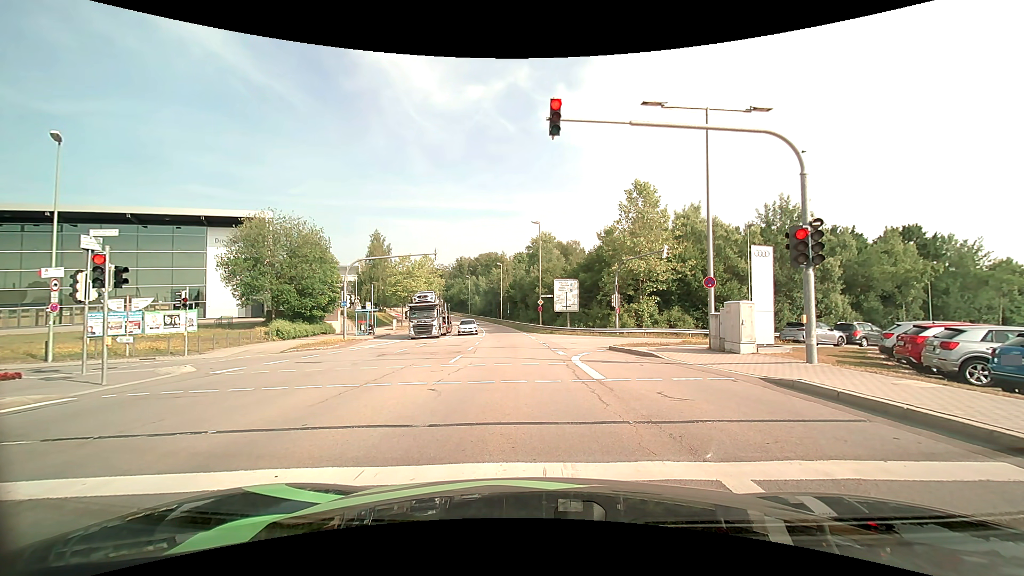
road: secondary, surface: asphalt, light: Day
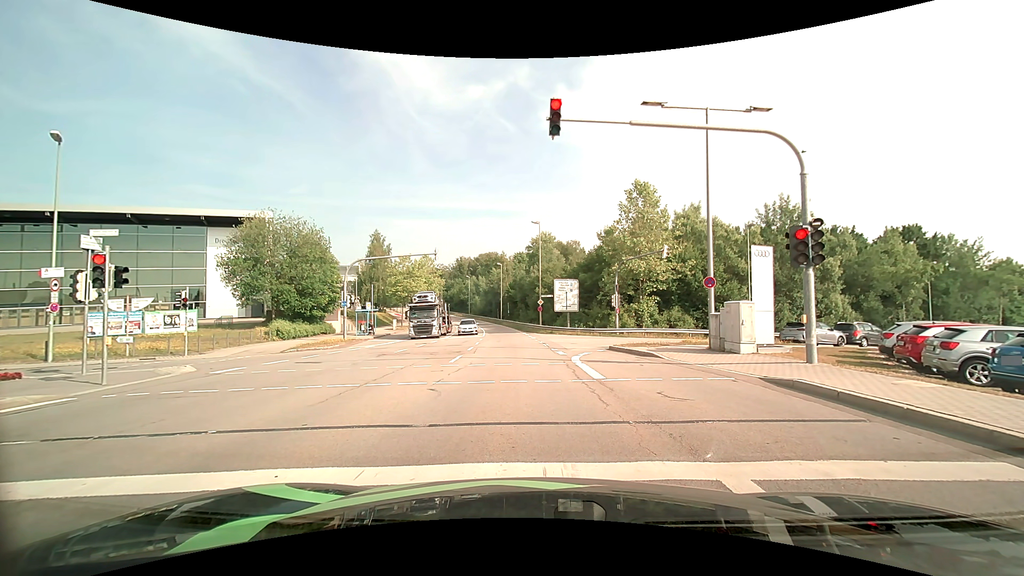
(0.0, 0.0) m; 0°
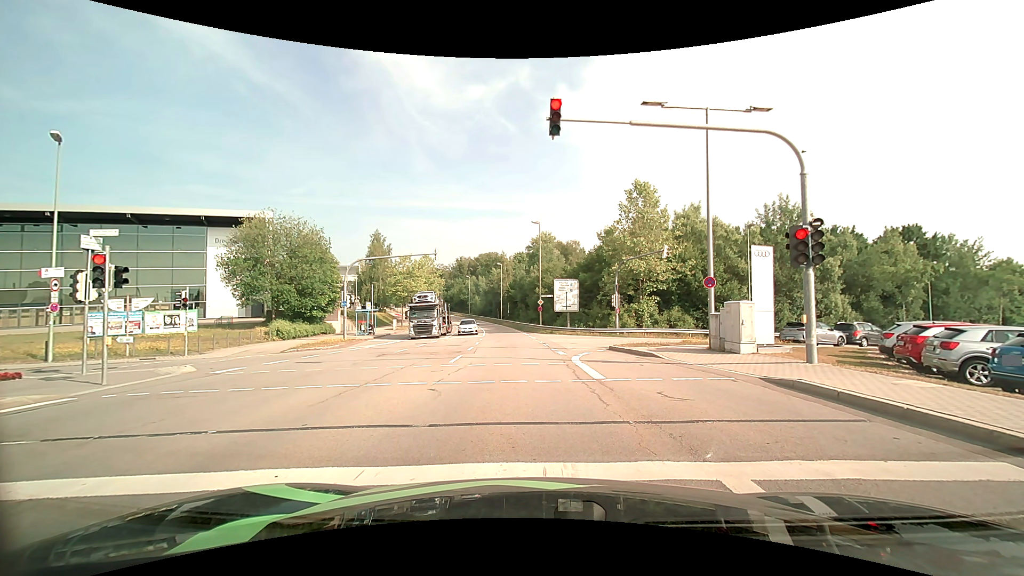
(0.0, 0.0) m; 0°
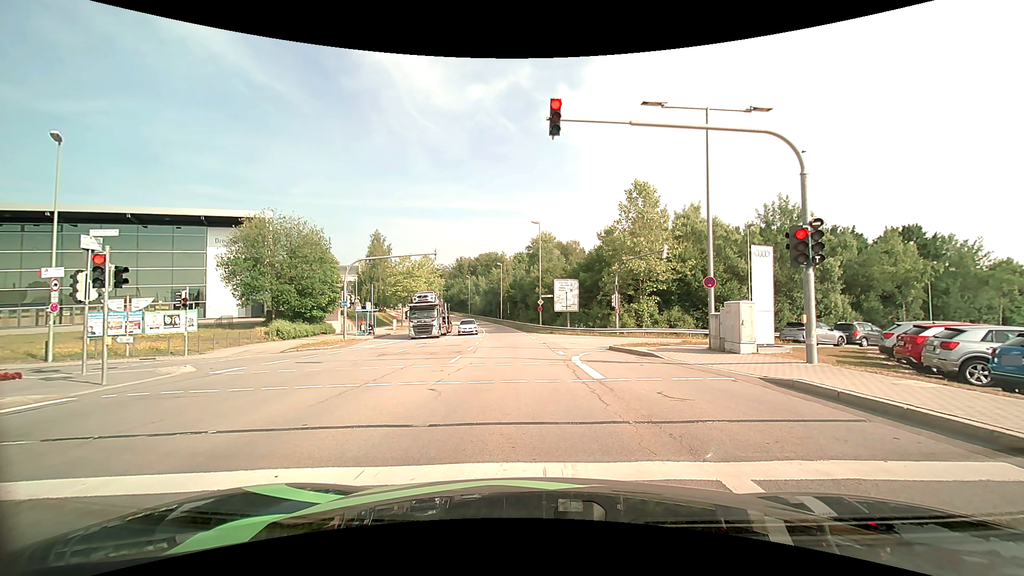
(0.0, 0.0) m; 0°
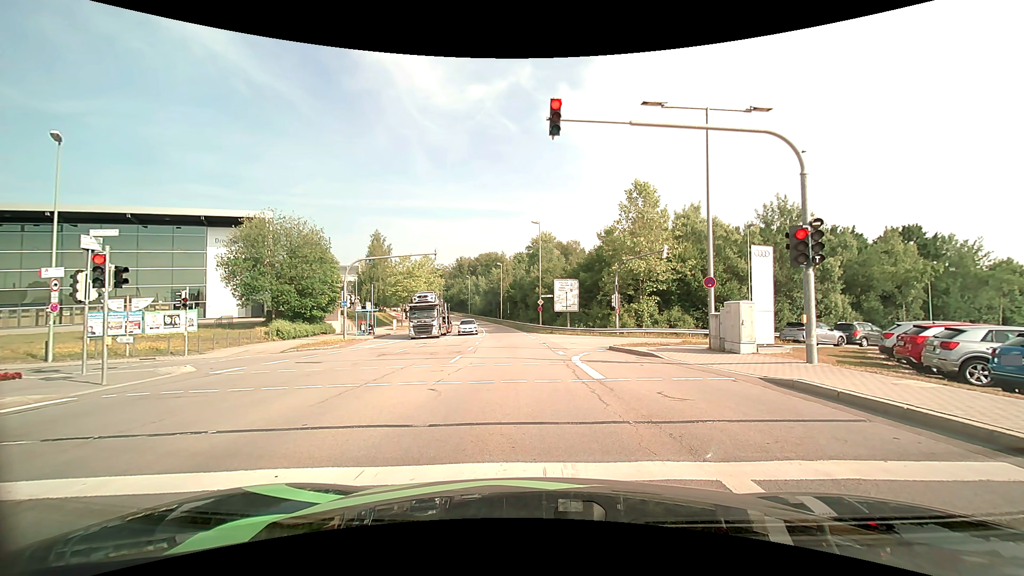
(0.0, 0.0) m; 0°
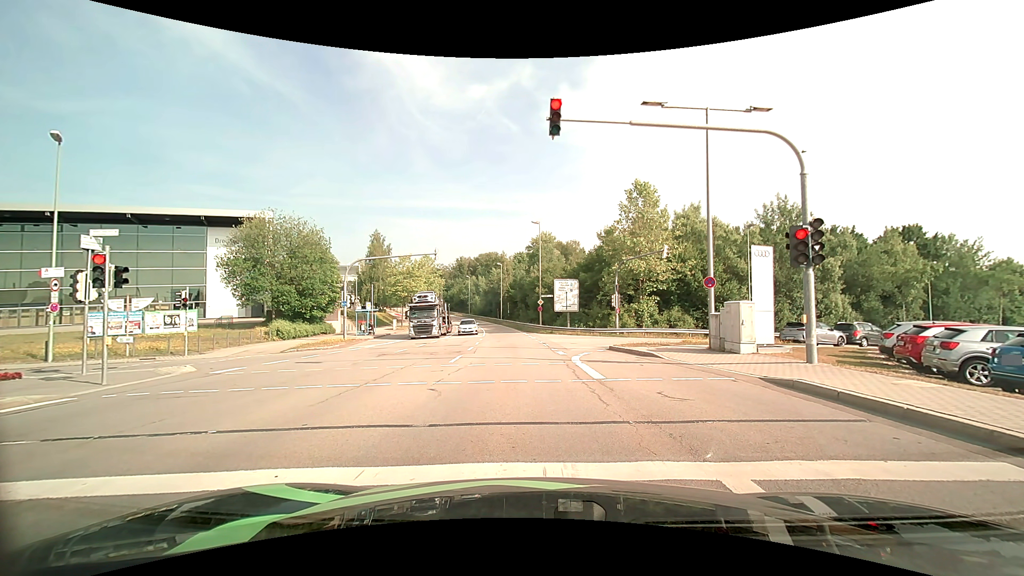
(0.0, 0.0) m; 0°
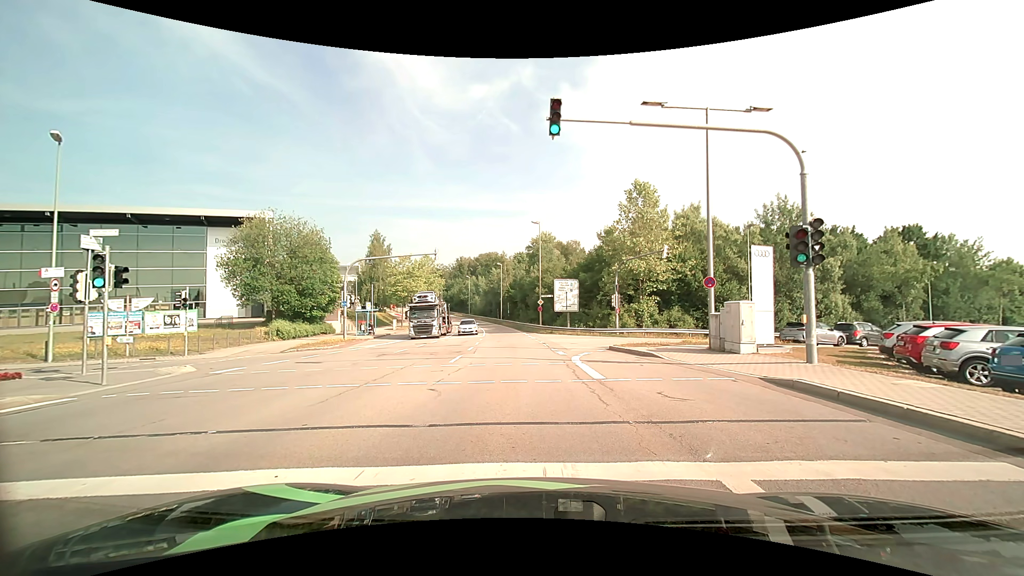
(0.0, 0.0) m; 0°
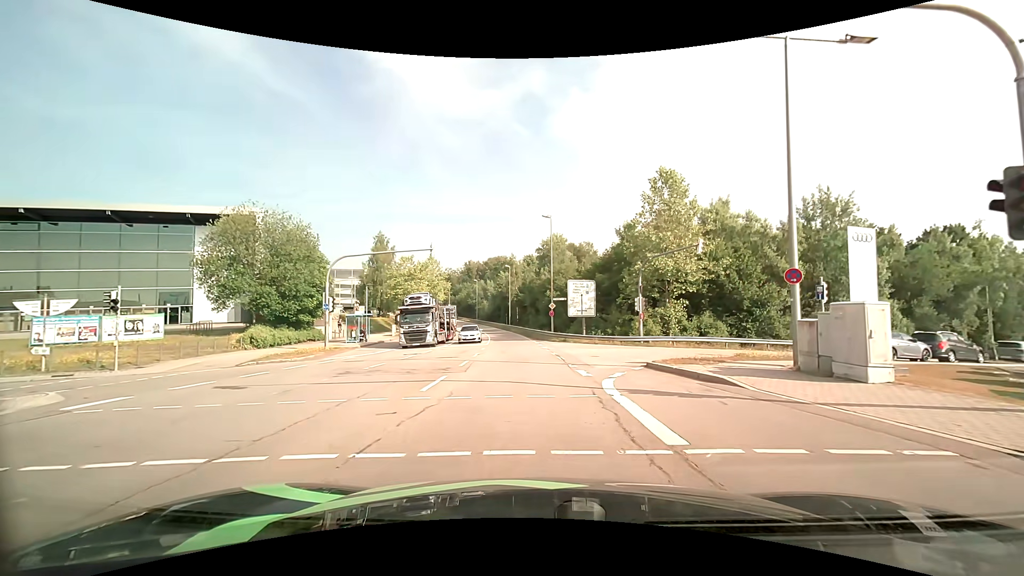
(+0.2, +5.7) m; +1°
(0, +10) (-1, +20) (-1, +30) (-2, +40) (-3, +50) (-4, +60) (-6, +70) (-8, +80) (-10, +89) (-13, +99) m
